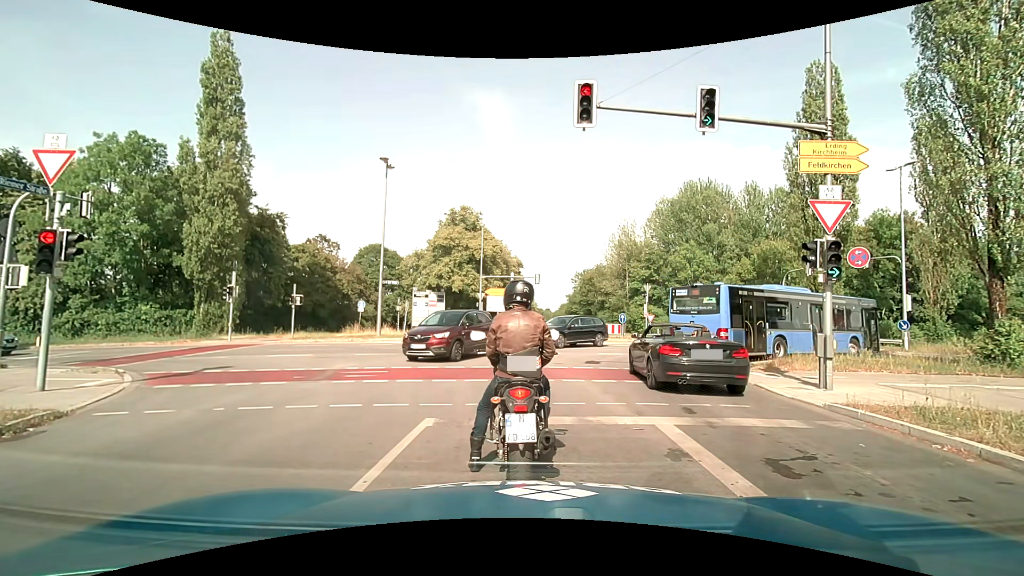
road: tertiary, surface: asphalt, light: Day
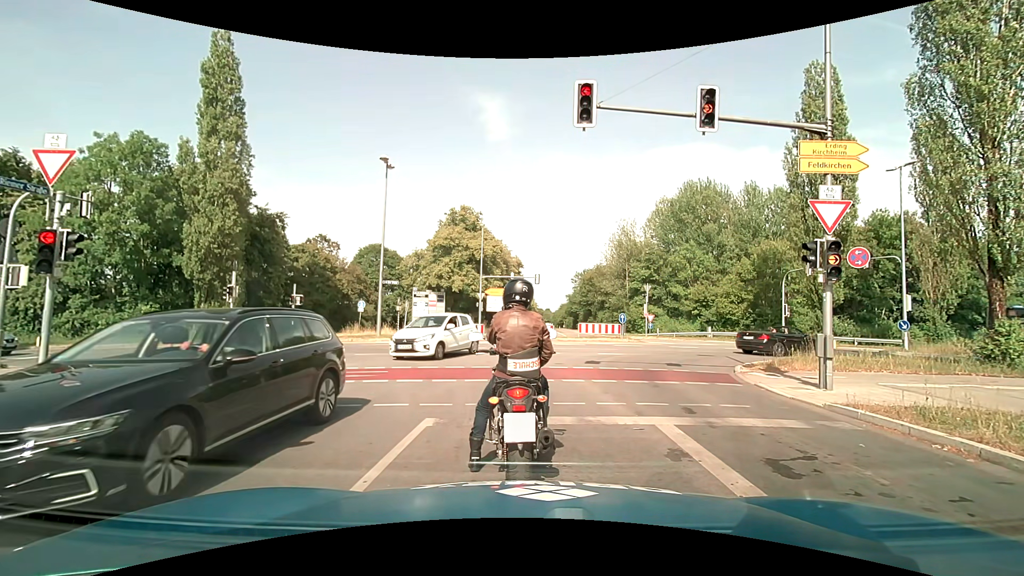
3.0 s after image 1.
(0.0, 0.0) m; 0°
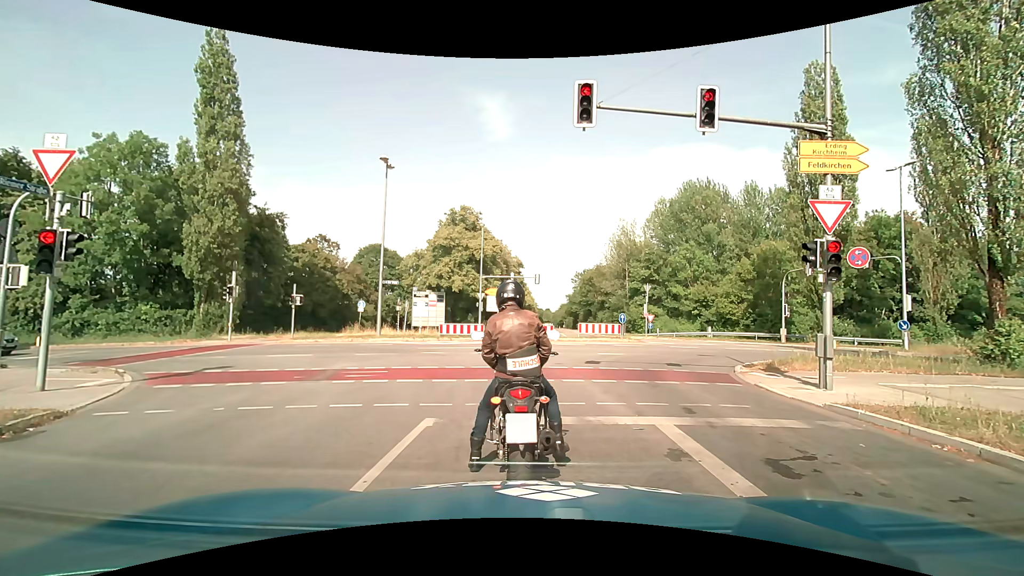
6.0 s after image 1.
(0.0, 0.0) m; 0°
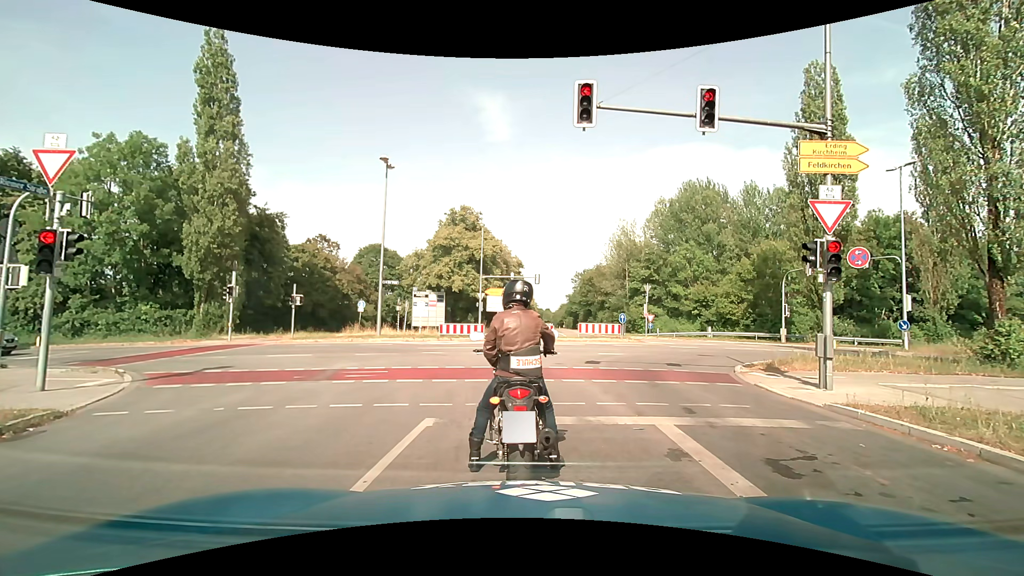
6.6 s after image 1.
(0.0, 0.0) m; 0°
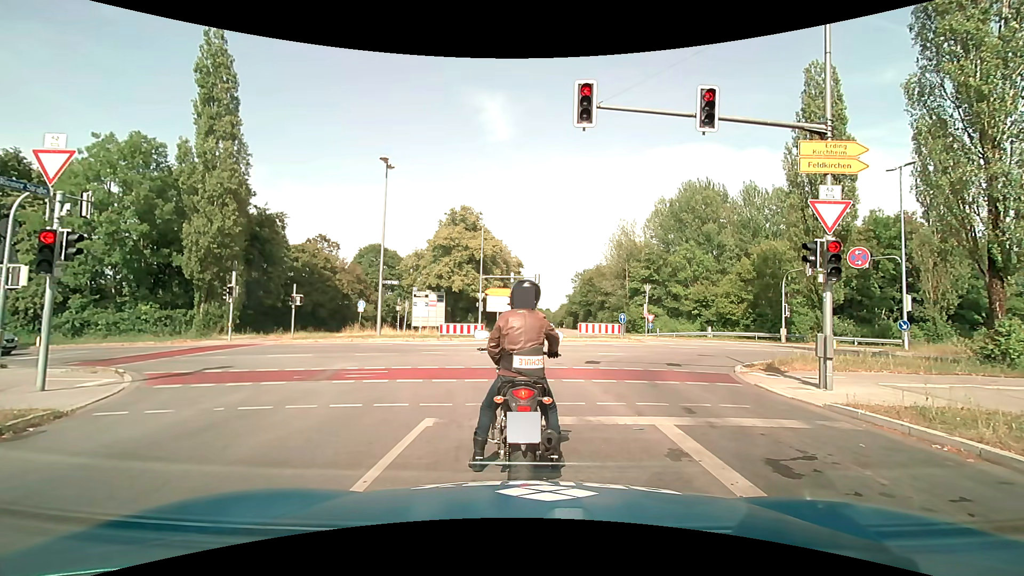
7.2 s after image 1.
(0.0, 0.0) m; 0°
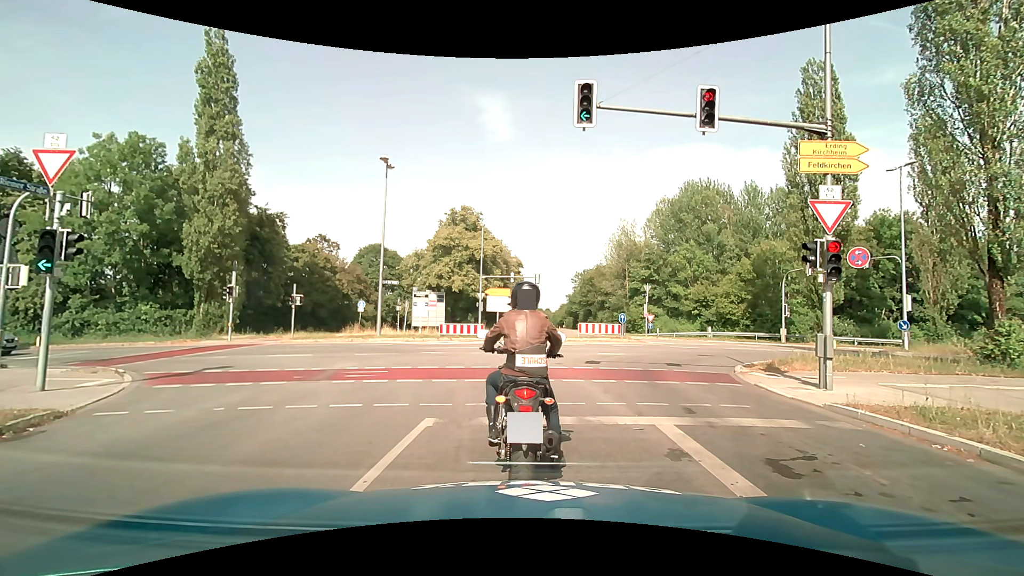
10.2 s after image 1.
(0.0, 0.0) m; 0°
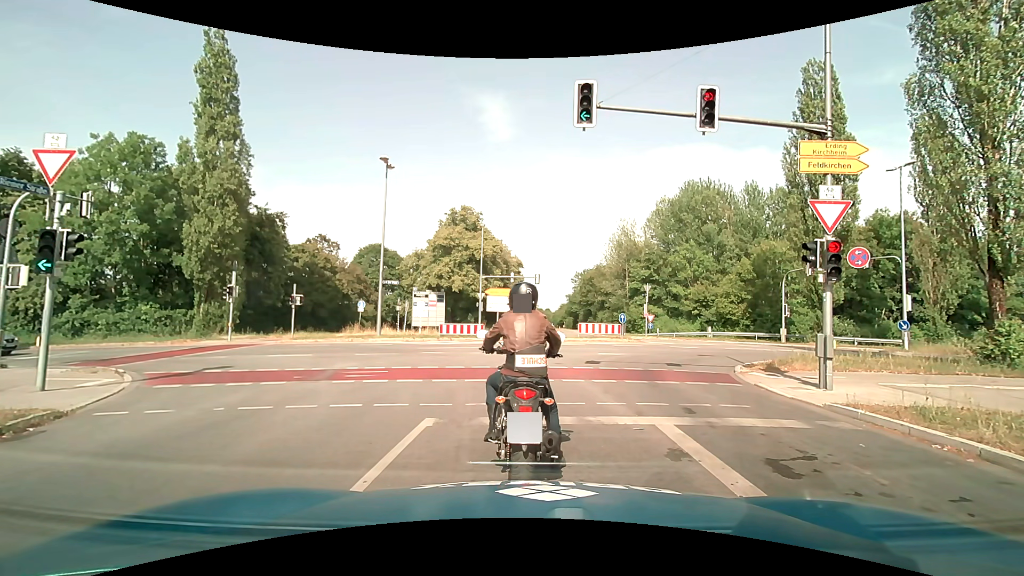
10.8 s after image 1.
(0.0, 0.0) m; 0°
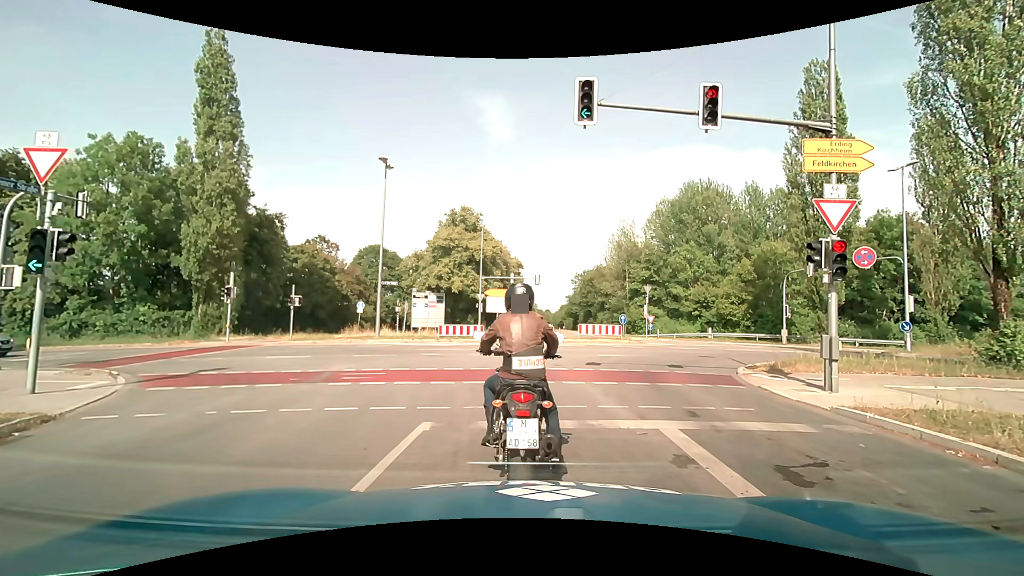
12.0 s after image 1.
(0.0, +0.2) m; 0°
